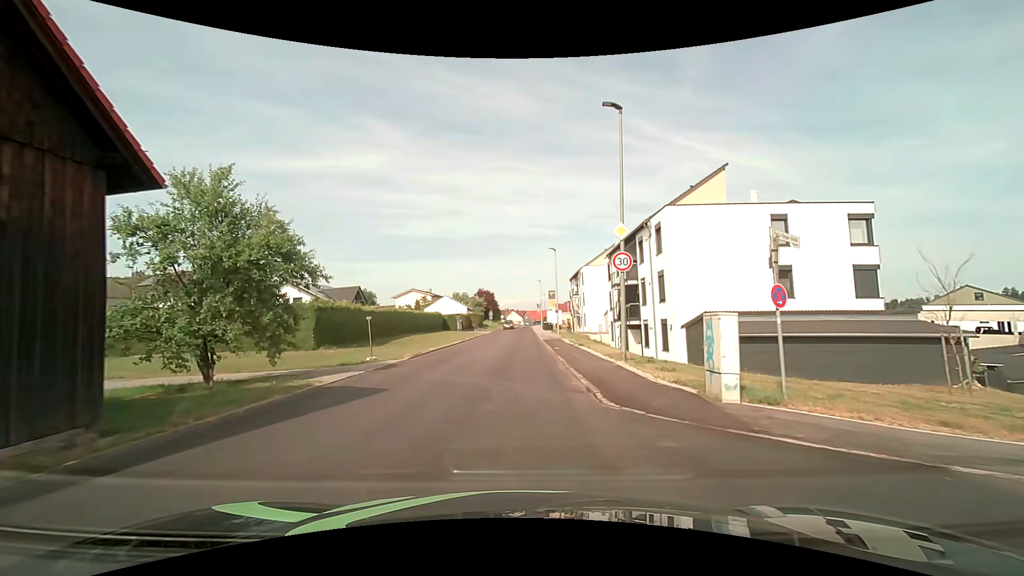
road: tertiary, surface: asphalt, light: Day
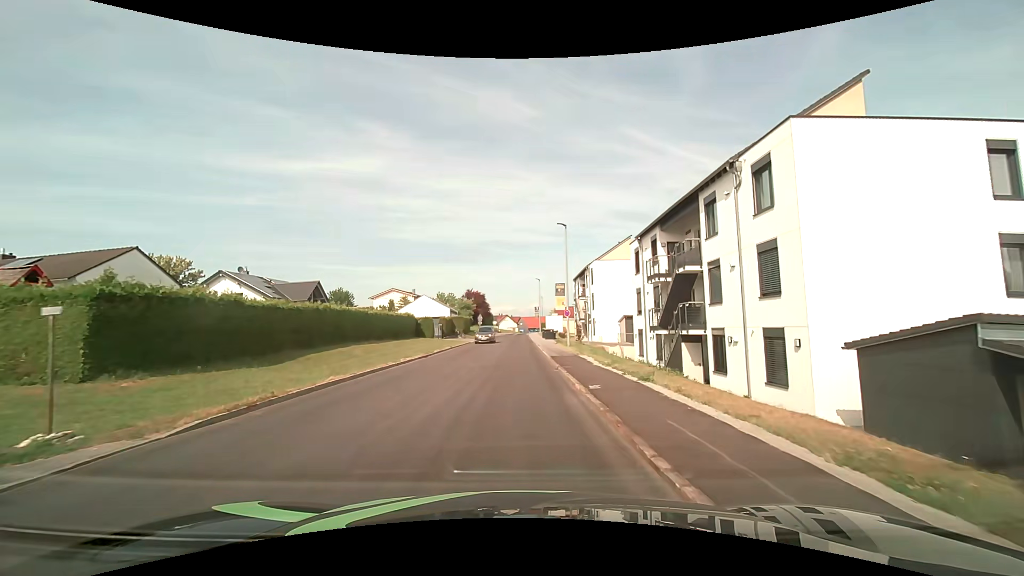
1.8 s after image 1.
(+0.1, +13.6) m; +1°
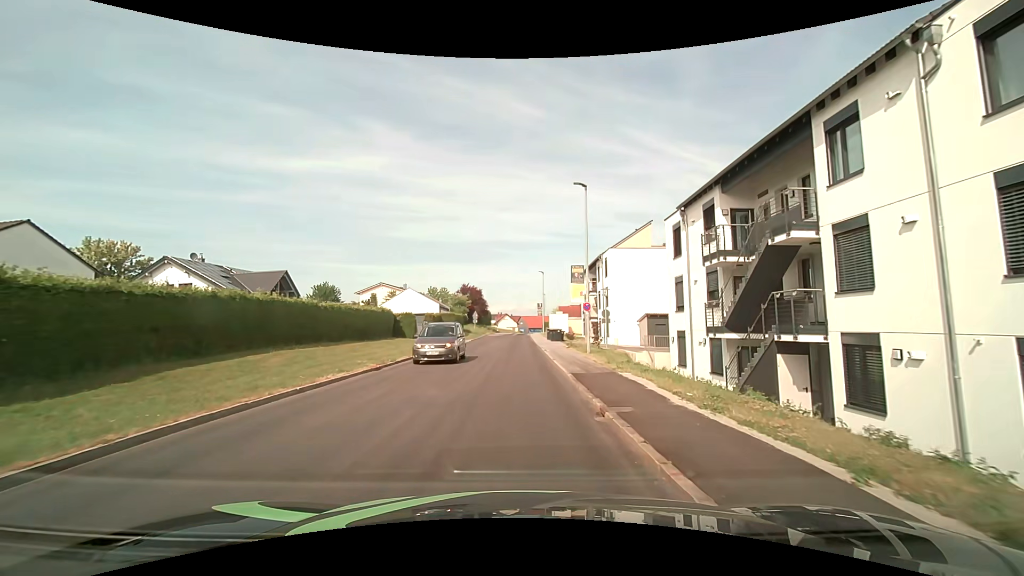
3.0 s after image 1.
(0.0, +8.9) m; 0°
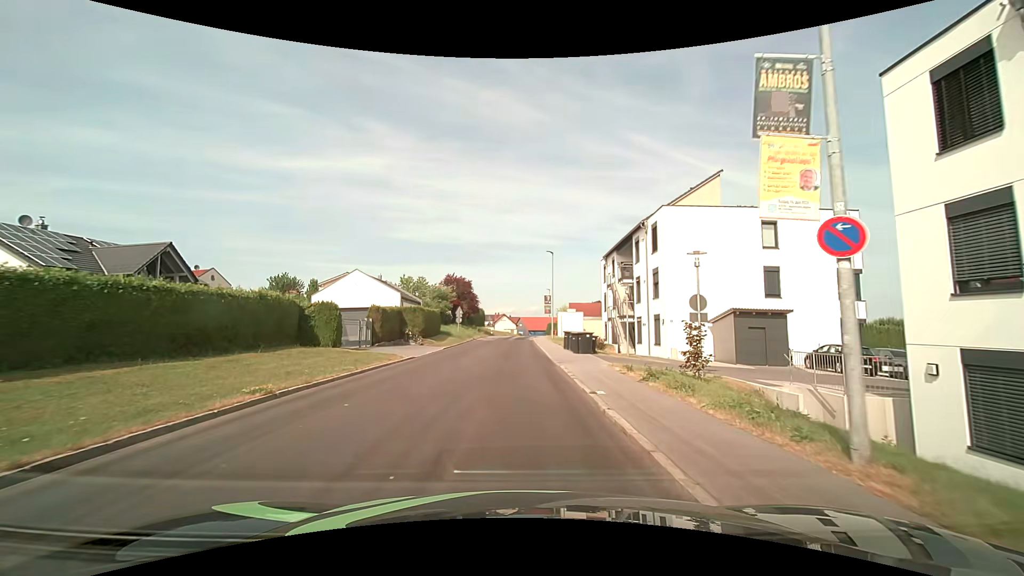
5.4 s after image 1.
(+0.1, +17.8) m; +1°
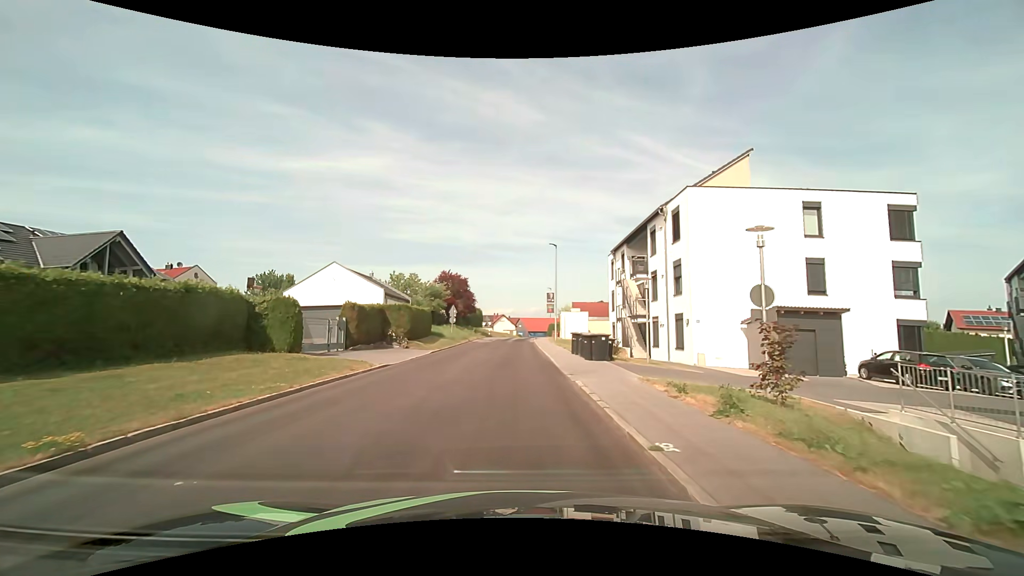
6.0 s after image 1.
(0.0, +4.4) m; 0°
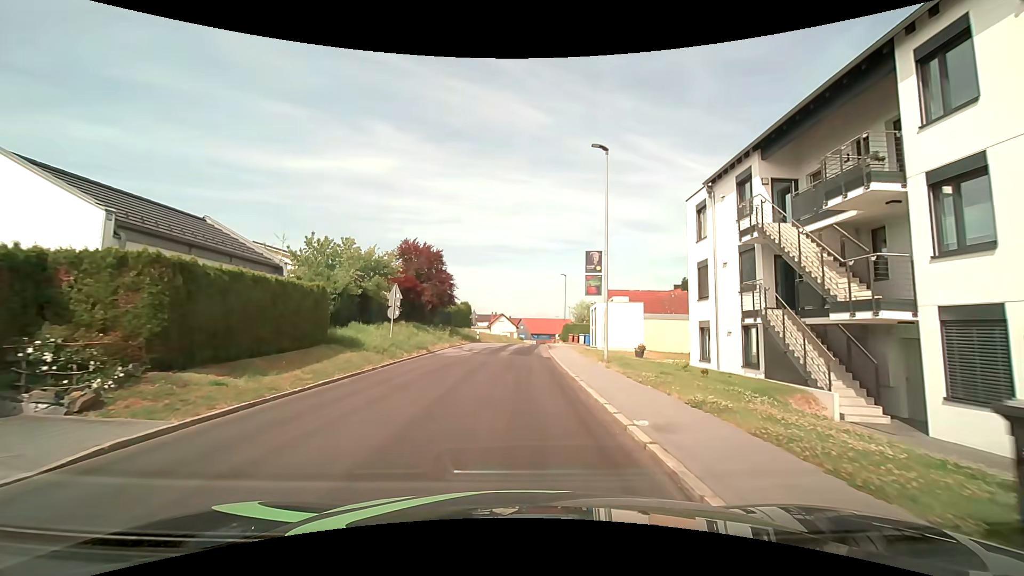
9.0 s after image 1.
(0.0, +22.2) m; 0°
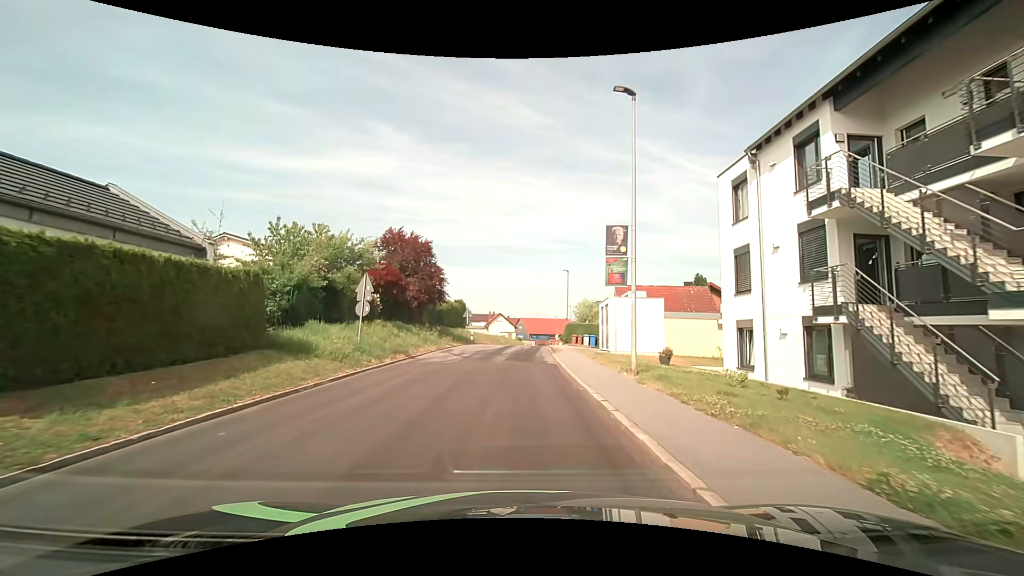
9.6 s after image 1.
(0.0, +4.5) m; 0°
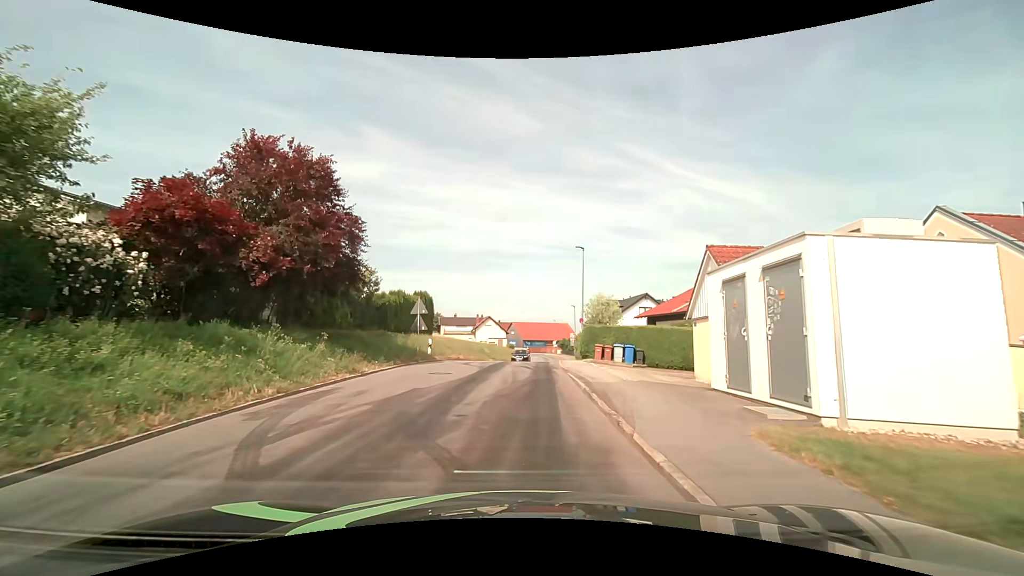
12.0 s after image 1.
(+0.2, +17.8) m; +1°
(0, +10) (+1, +20) (+1, +30) (+2, +40) (+3, +50) (+4, +60) (+5, +70) (+6, +80) (+7, +90) (+7, +100) m
